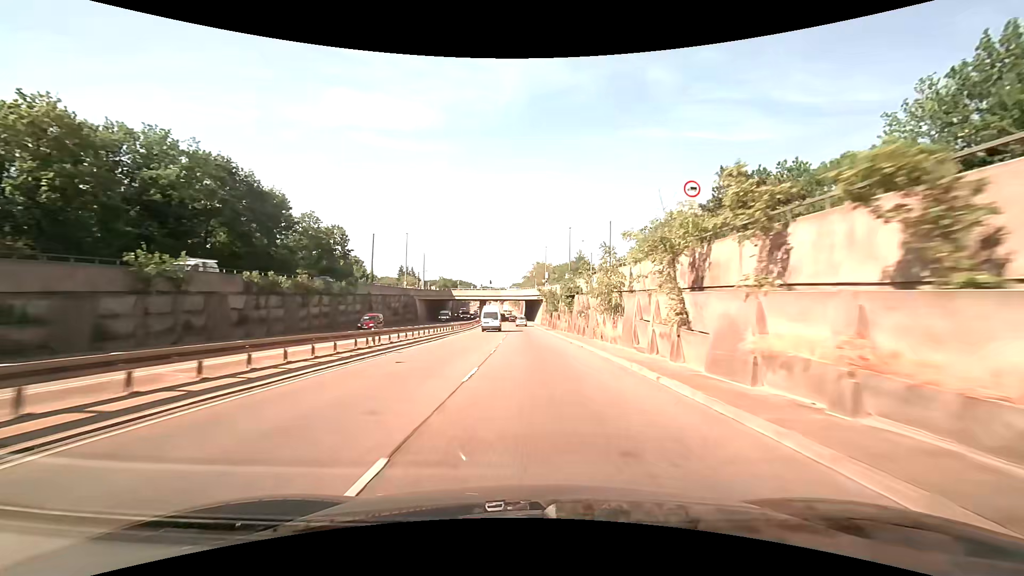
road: trunk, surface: asphalt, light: Day
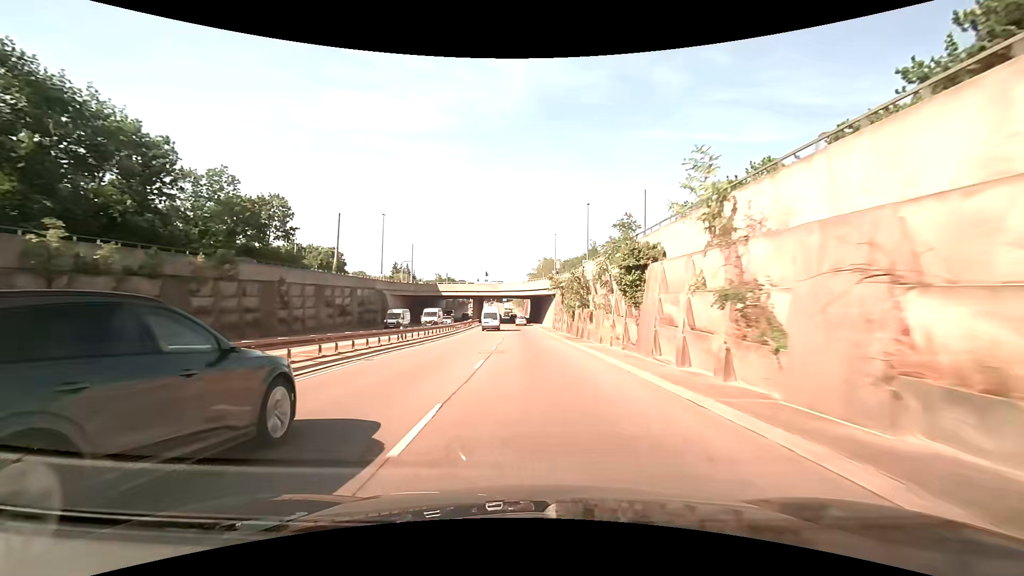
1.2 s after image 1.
(-0.1, +23.7) m; -1°
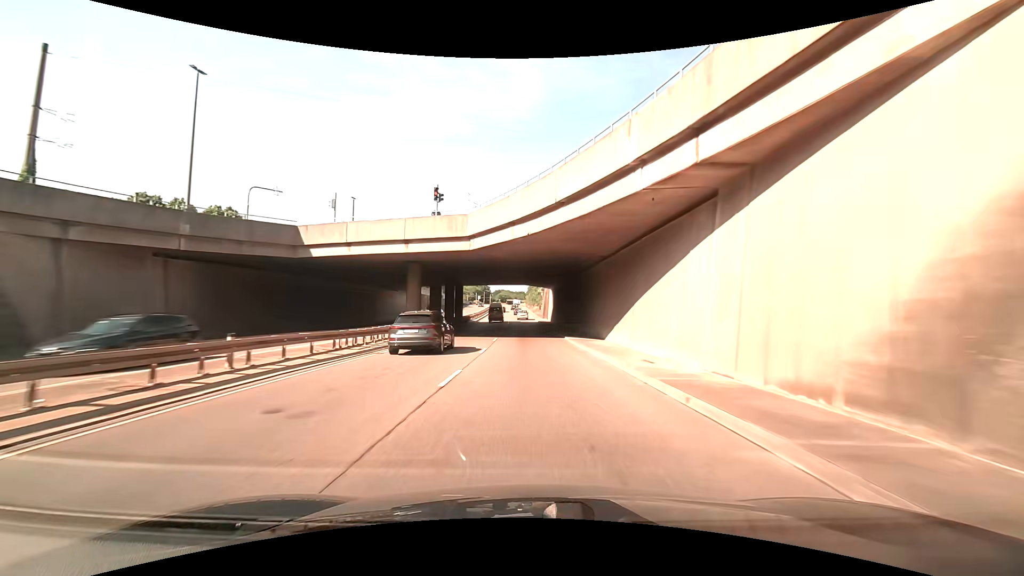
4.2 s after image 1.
(-0.7, +58.2) m; -2°
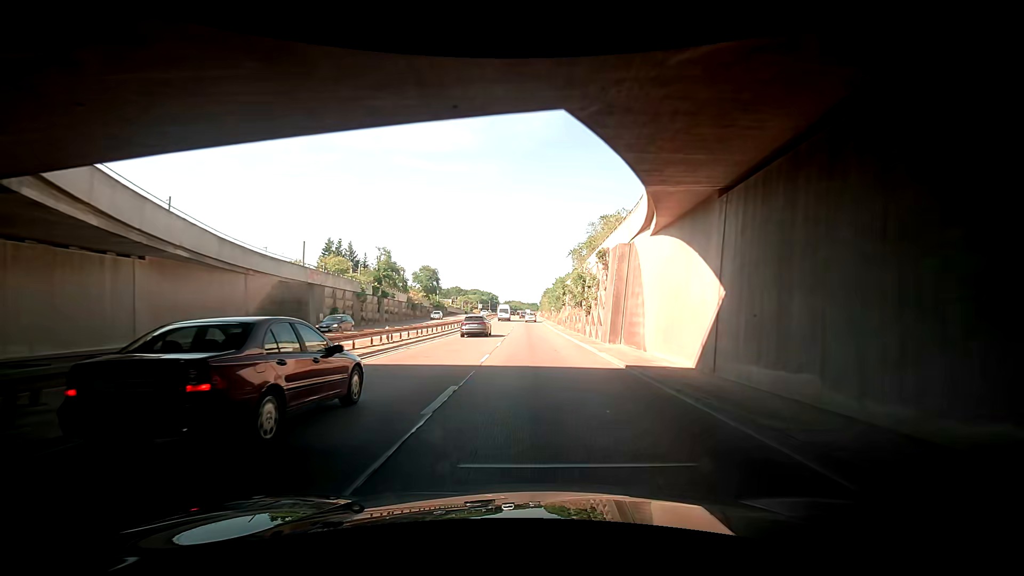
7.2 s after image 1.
(-1.3, +56.6) m; -1°
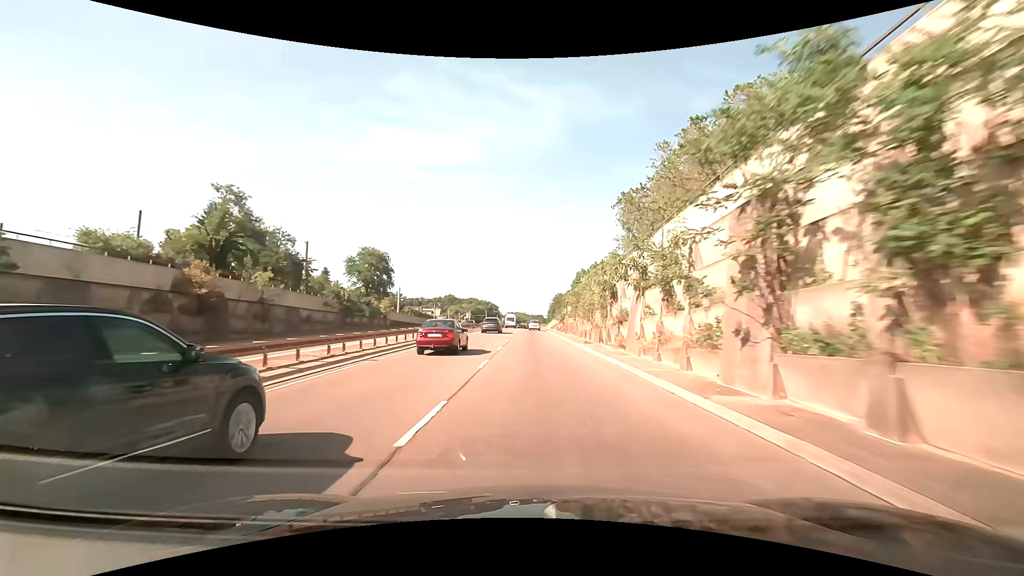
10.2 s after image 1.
(-0.9, +55.7) m; -1°
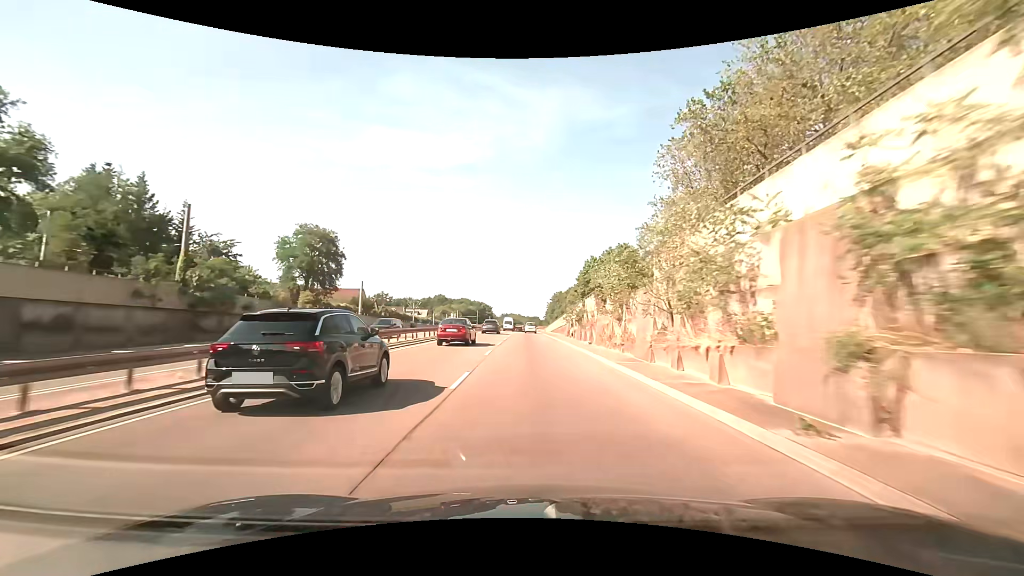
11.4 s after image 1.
(0.0, +22.6) m; 0°
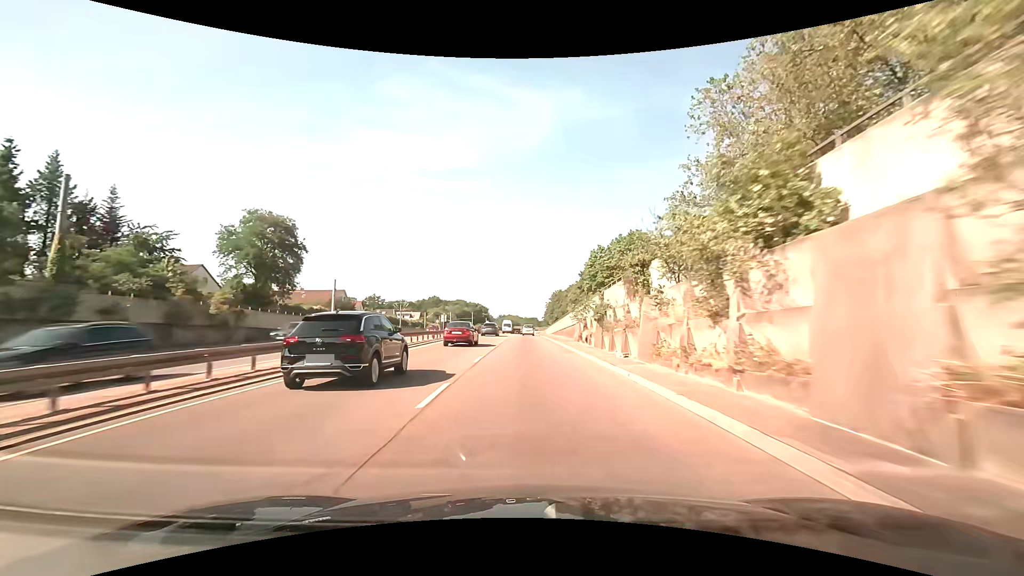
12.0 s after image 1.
(+0.1, +11.3) m; +1°
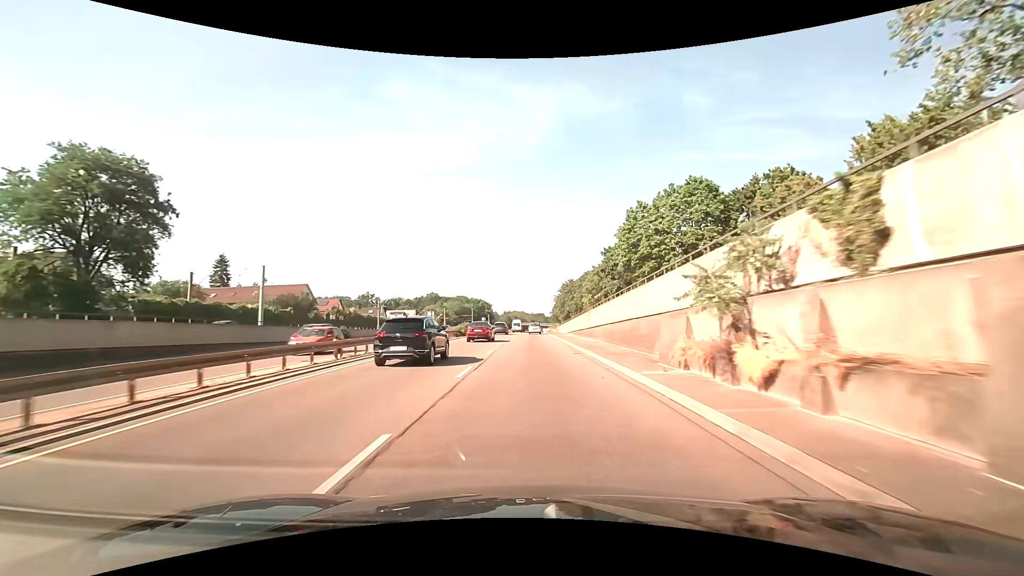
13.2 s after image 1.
(-0.2, +22.5) m; -1°
(0, +10) (0, +20) (0, +30) (0, +40) (0, +50) (0, +60) (0, +70) (0, +80) (+1, +90) (+1, +100) m
